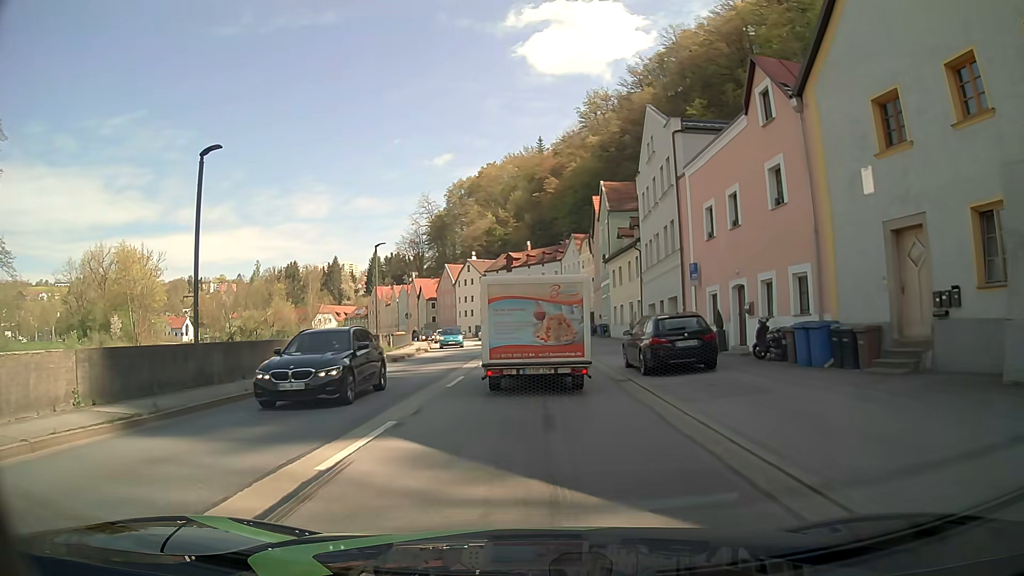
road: primary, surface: asphalt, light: Day
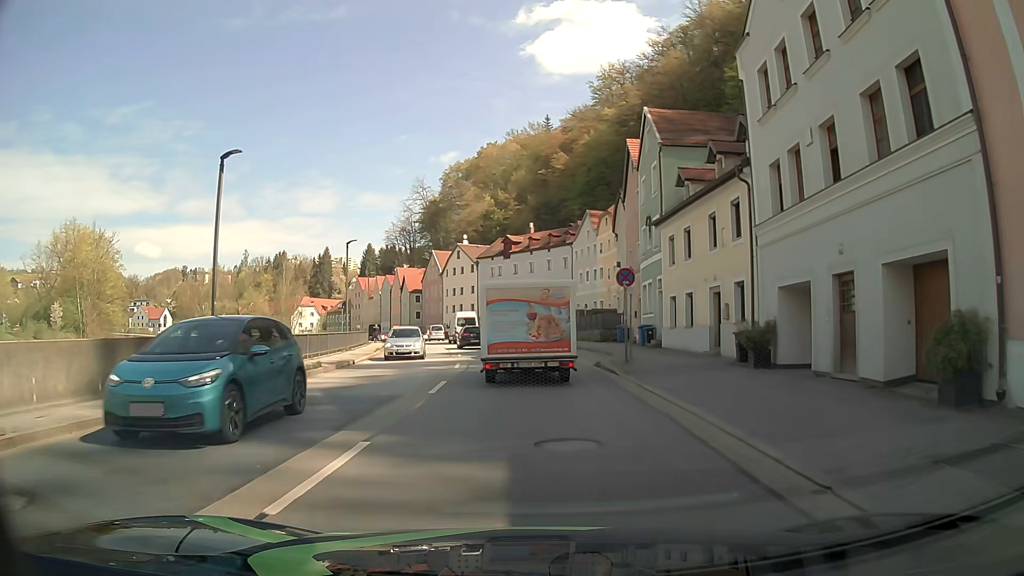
(+0.2, +19.9) m; +1°
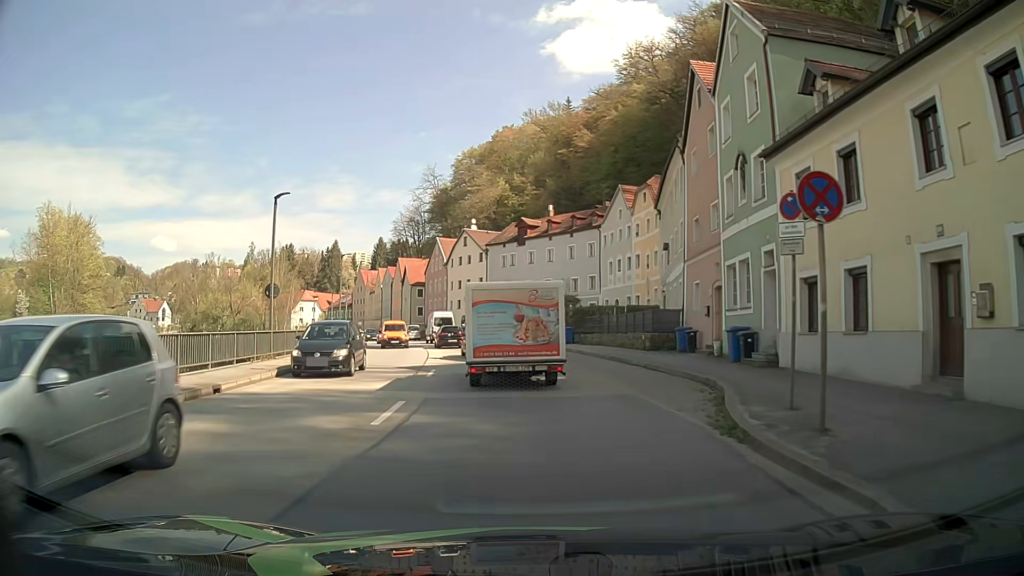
(-0.2, +13.5) m; -2°
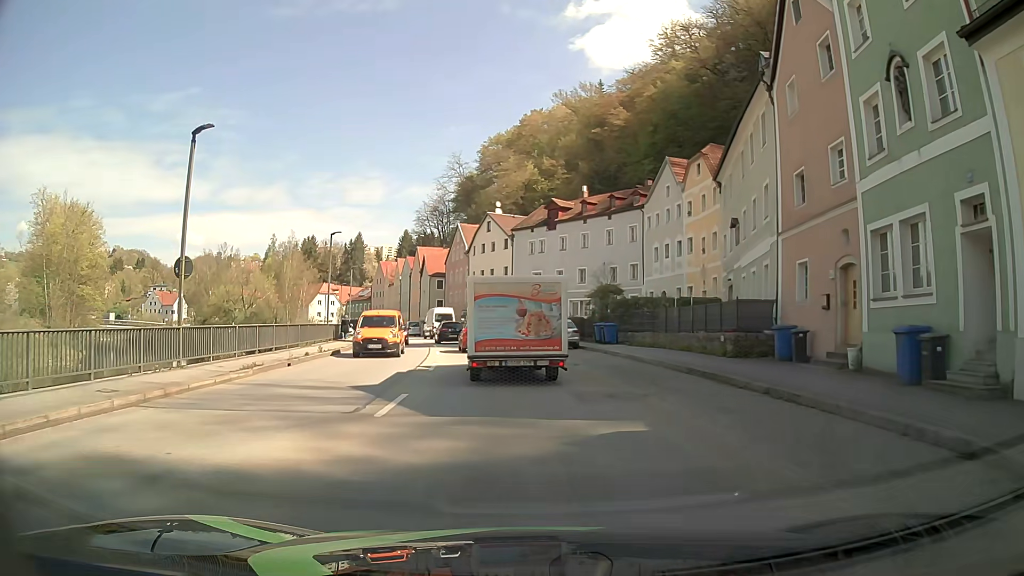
(-0.1, +8.8) m; -3°
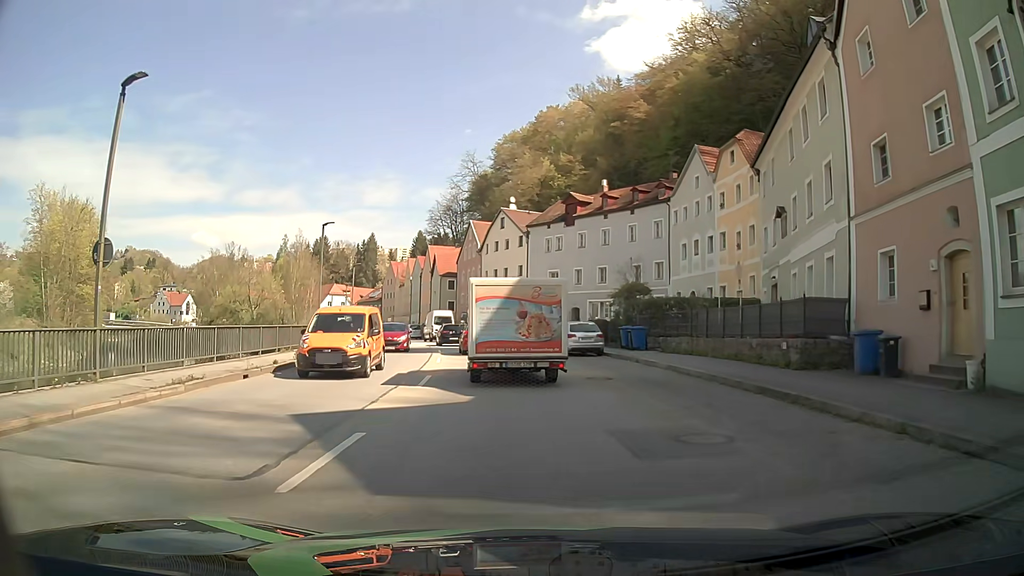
(0.0, +4.4) m; 0°
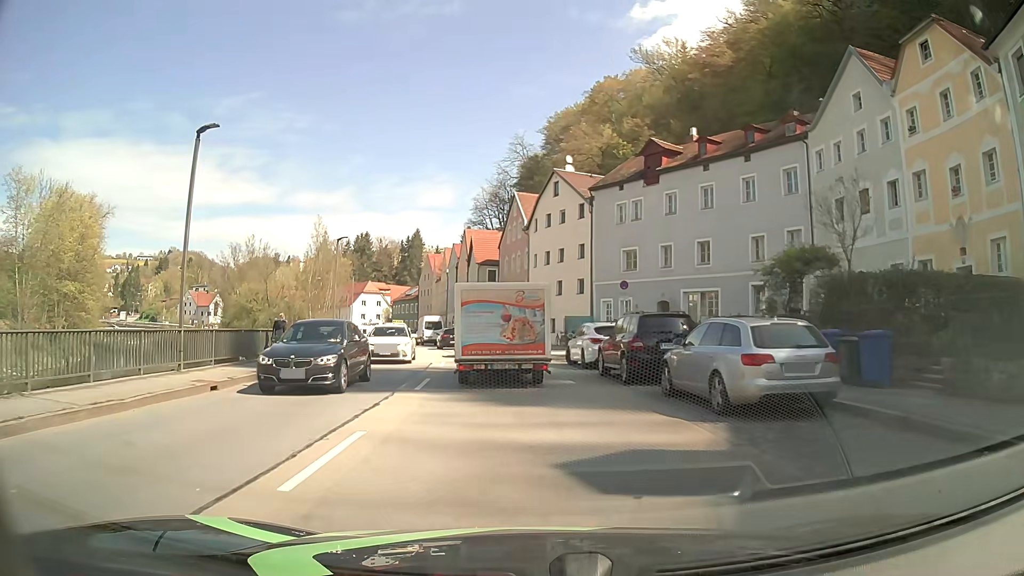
(-0.9, +18.1) m; -5°
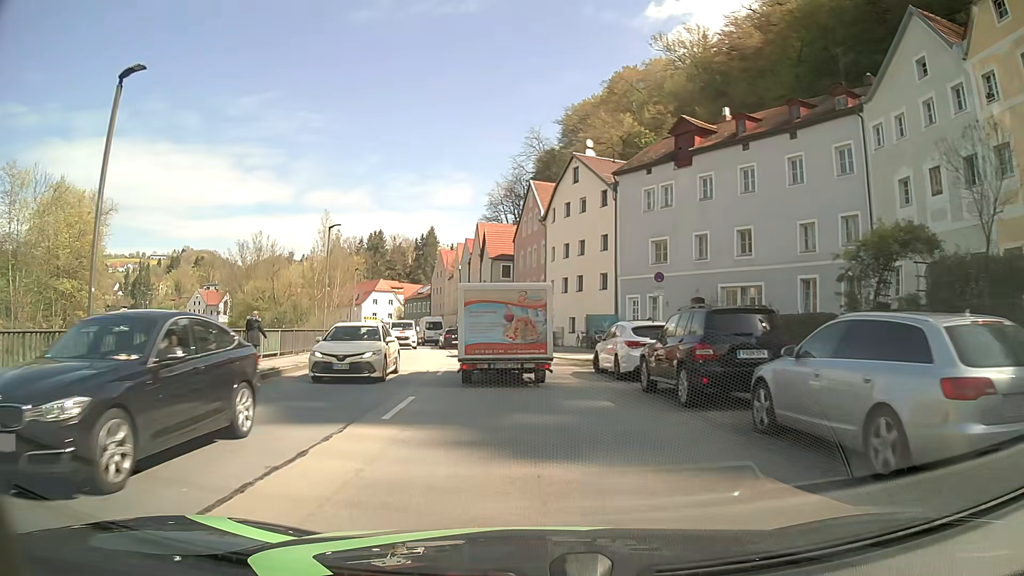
(0.0, +4.6) m; -1°
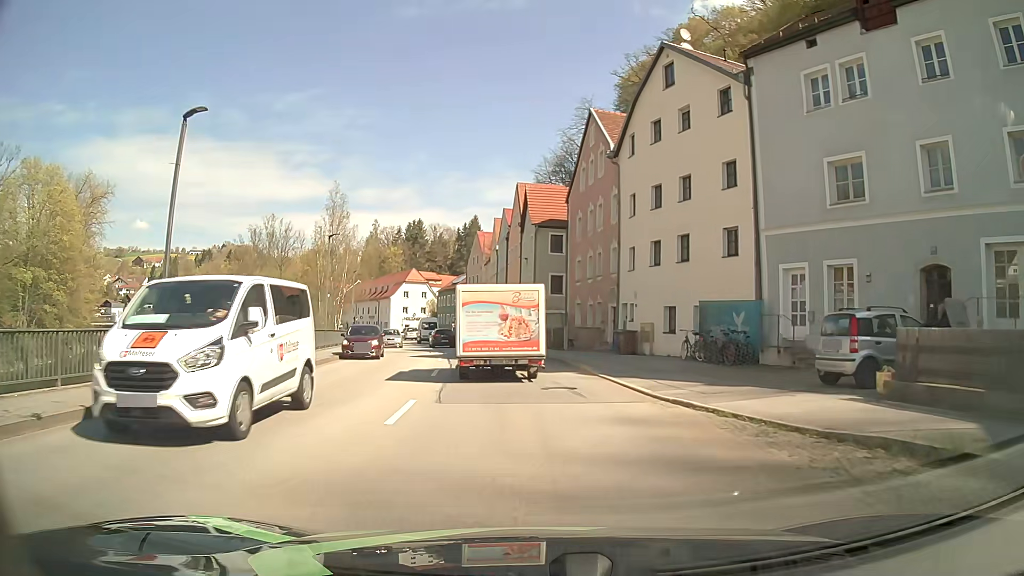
(-0.7, +18.9) m; -4°
(0, +10) (-1, +20) (-2, +30) (-3, +40) (-5, +50) (-7, +59) (-10, +69) (-12, +79) (-15, +88) (-19, +98) m
